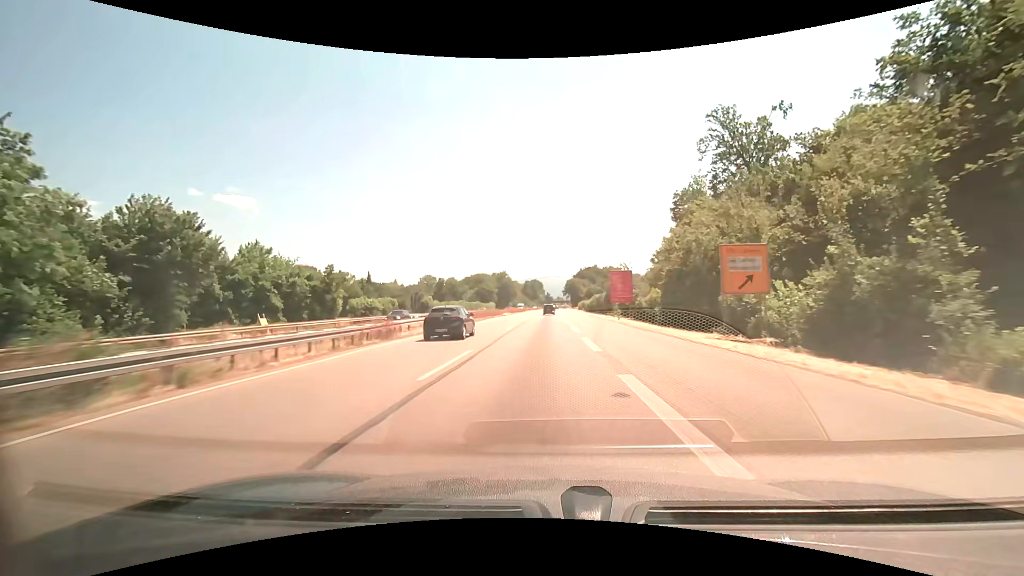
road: trunk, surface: asphalt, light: Day
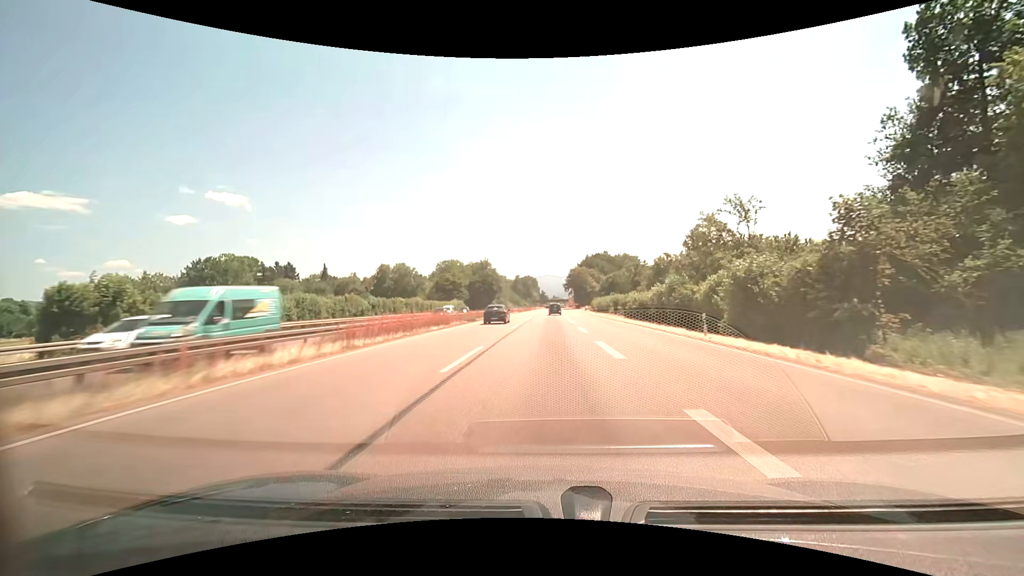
(+0.4, +73.3) m; +1°
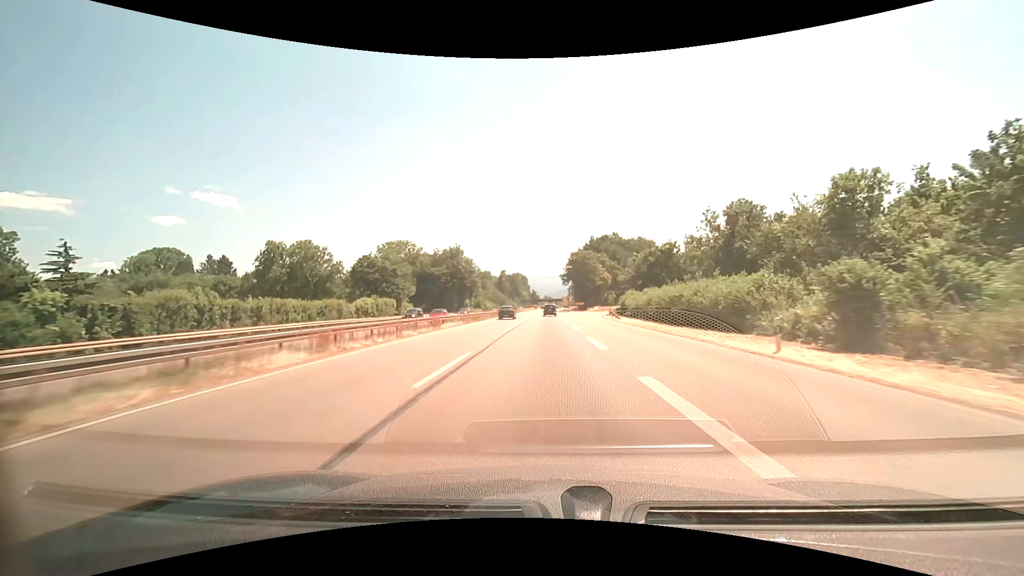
(+0.7, +57.3) m; +1°
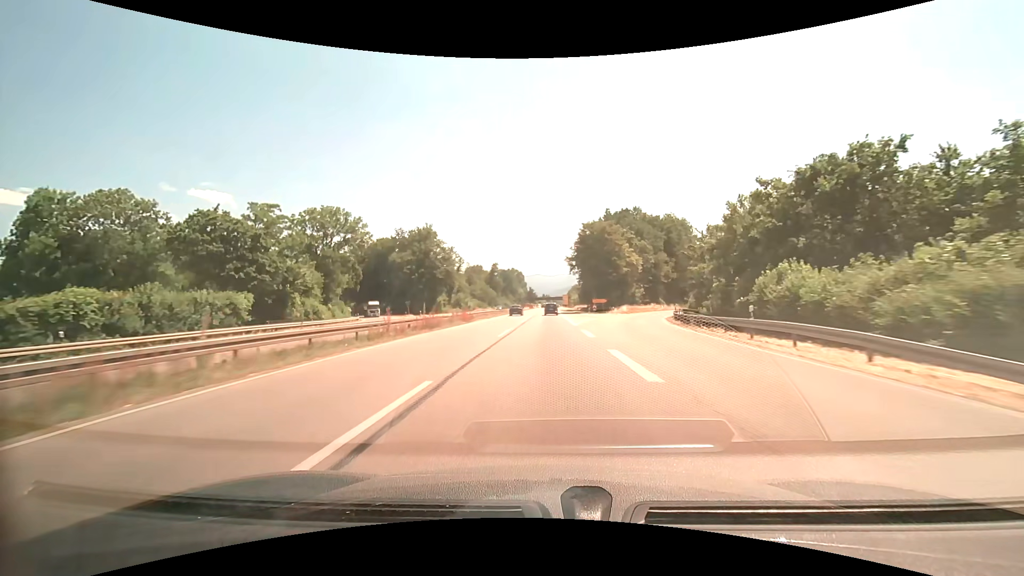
(-0.1, +42.6) m; 0°
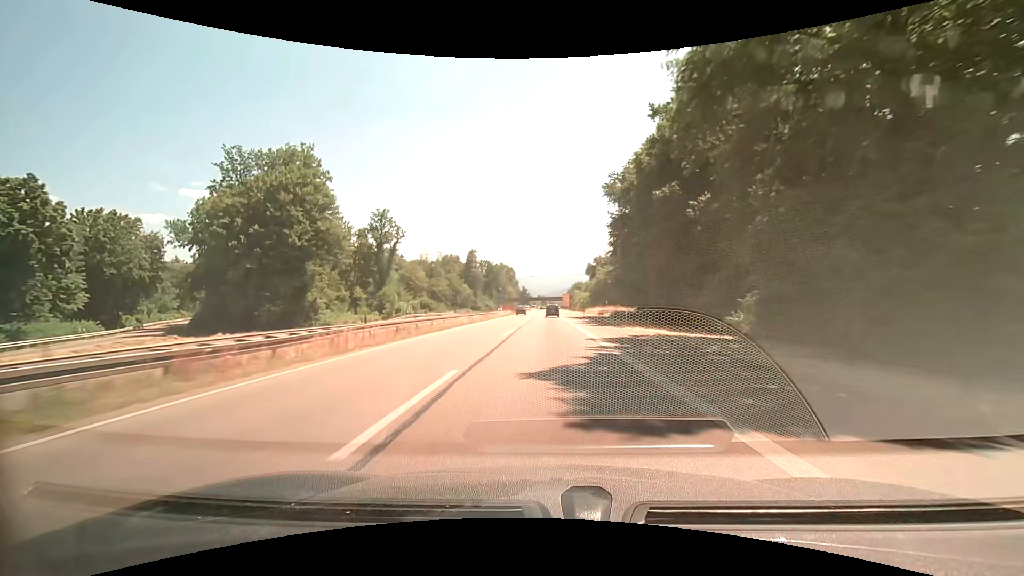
(+0.3, +70.8) m; 0°
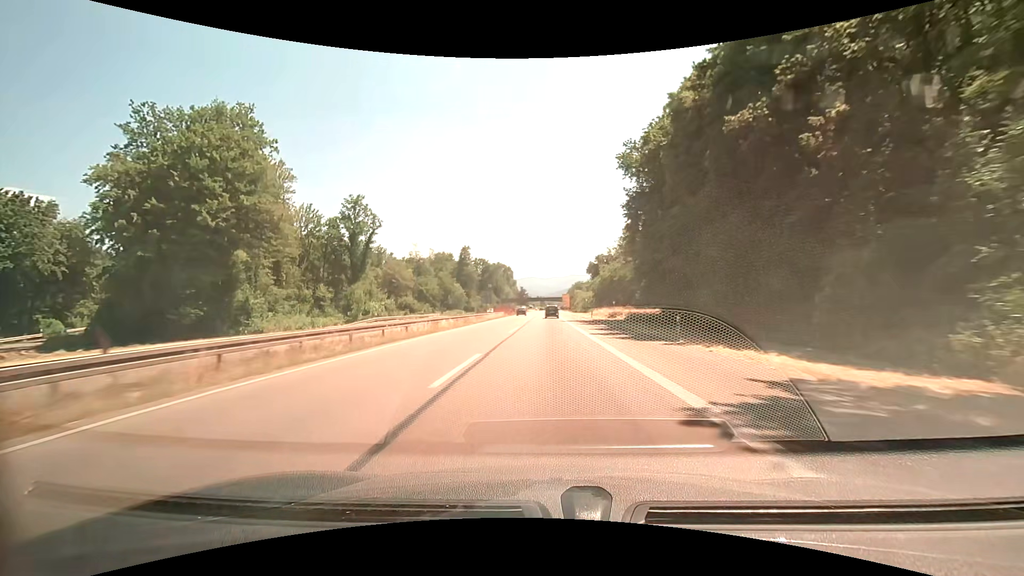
(0.0, +14.2) m; 0°
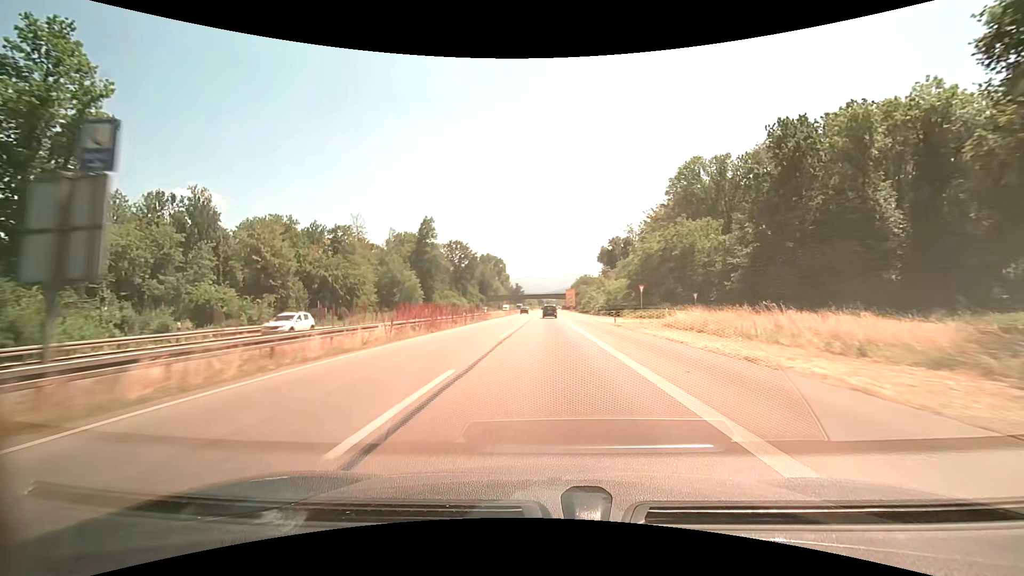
(+0.1, +57.8) m; 0°
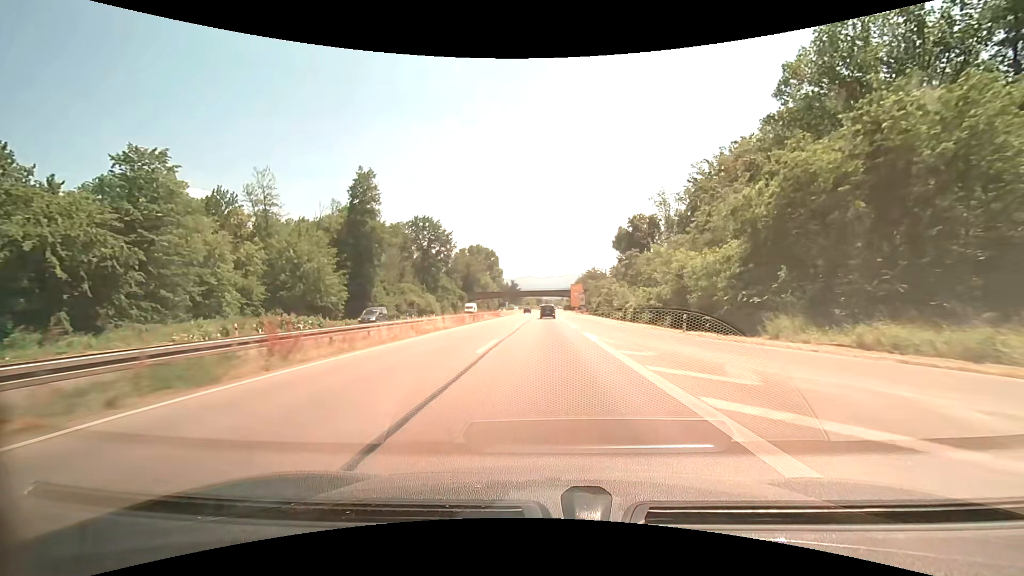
(-0.1, +44.2) m; 0°
(0, +10) (0, +20) (0, +30) (0, +40) (0, +50) (0, +60) (0, +70) (0, +80) (0, +90) (0, +100) m
